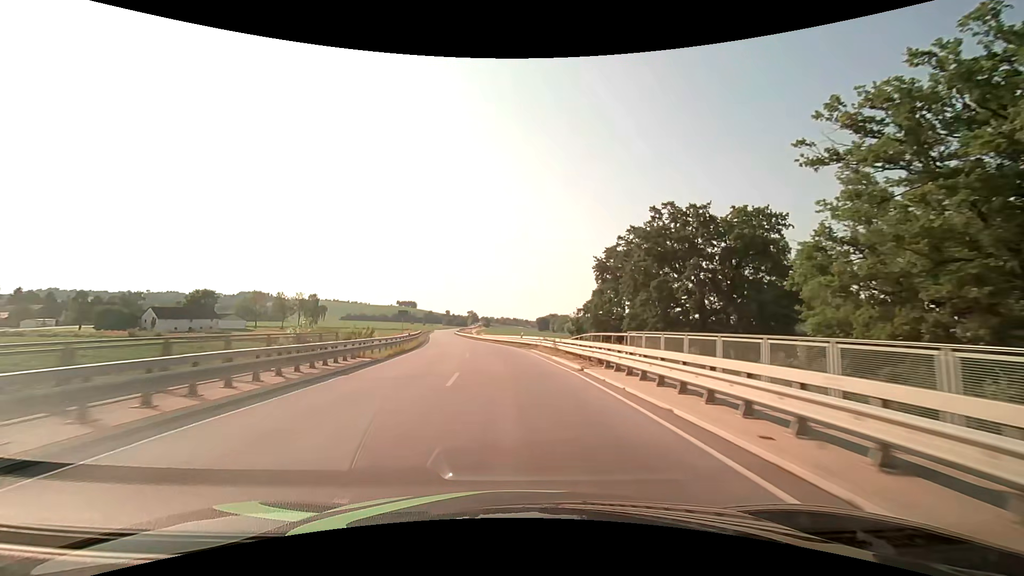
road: secondary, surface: asphalt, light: Day
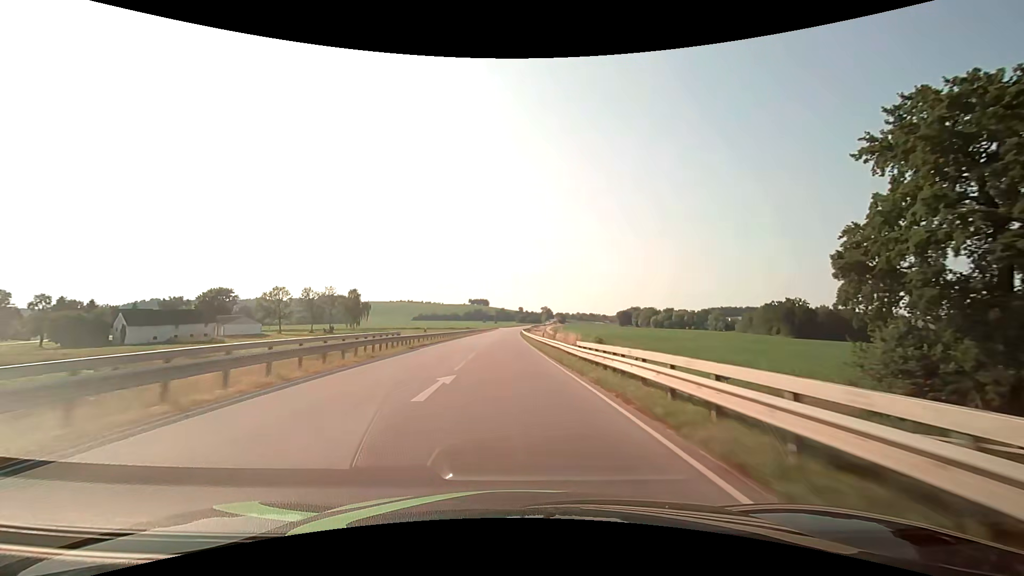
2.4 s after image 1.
(-4.6, +54.4) m; -9°
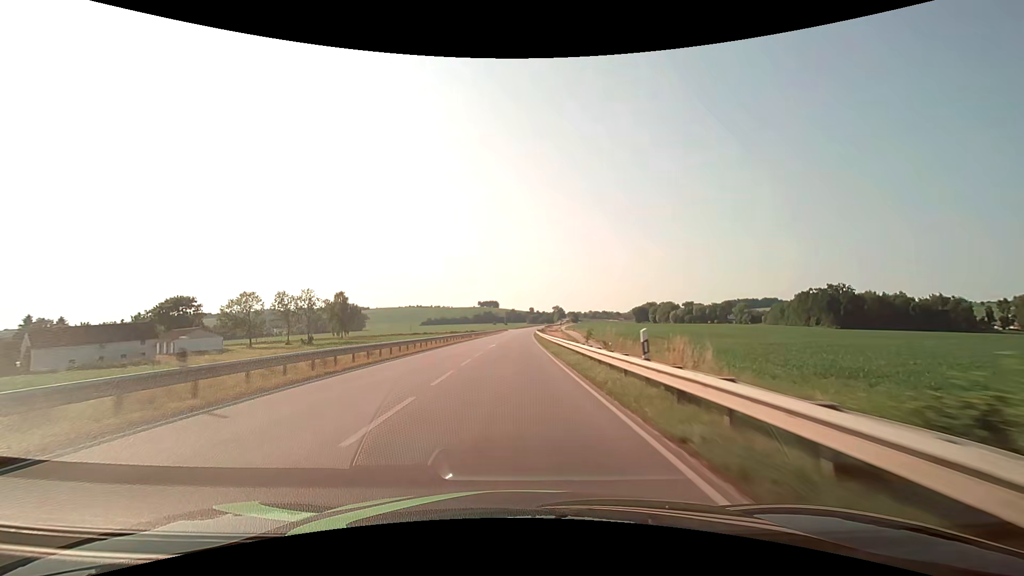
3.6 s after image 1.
(-0.3, +28.1) m; -1°
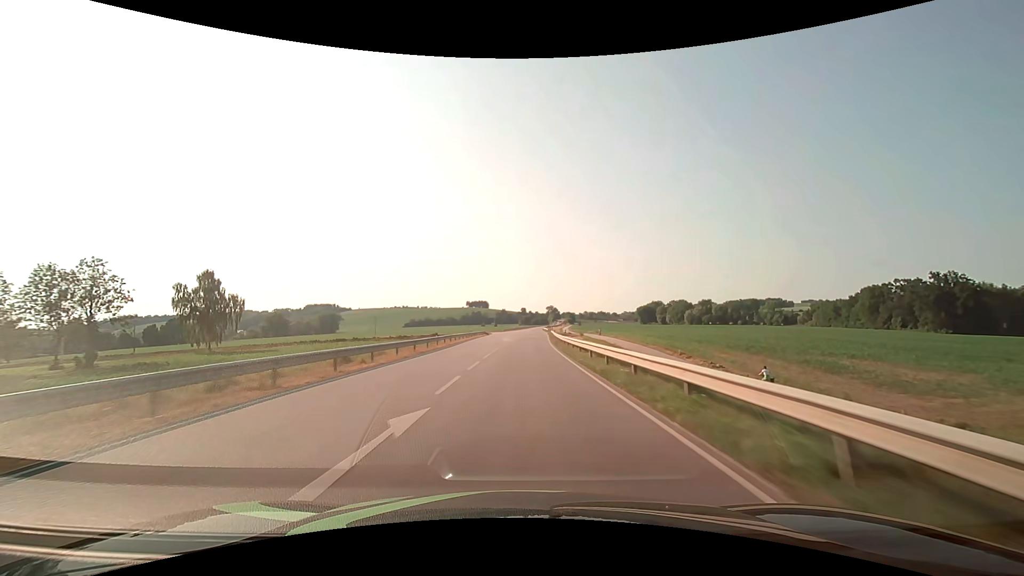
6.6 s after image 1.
(+0.1, +74.9) m; +1°
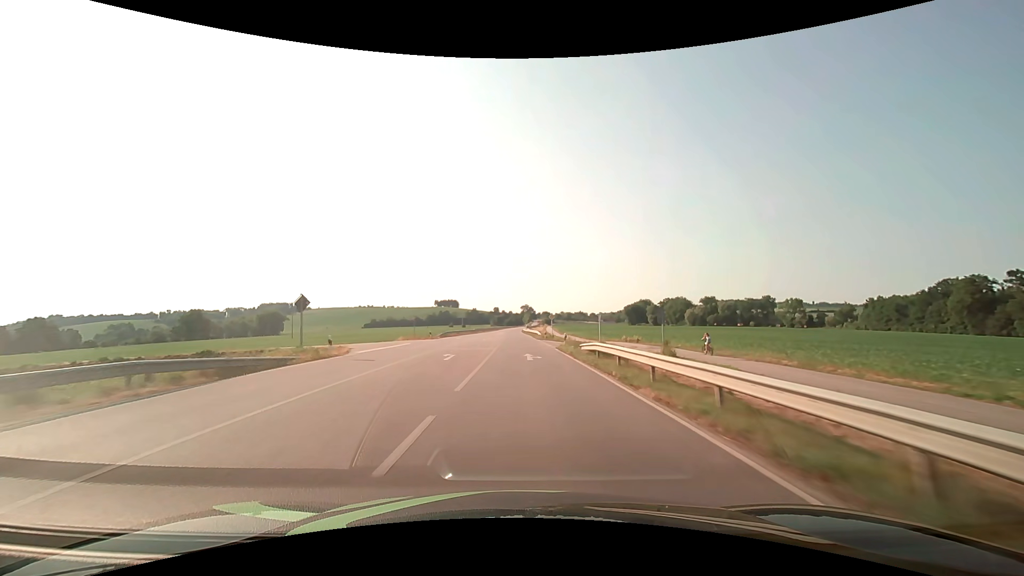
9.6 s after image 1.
(+2.1, +76.7) m; +3°
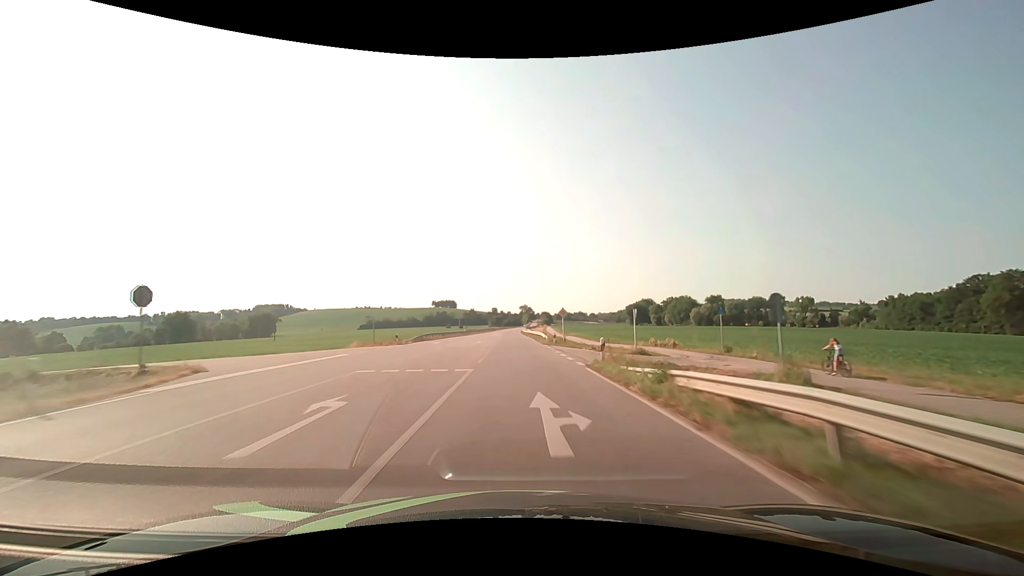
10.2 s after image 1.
(0.0, +15.1) m; 0°
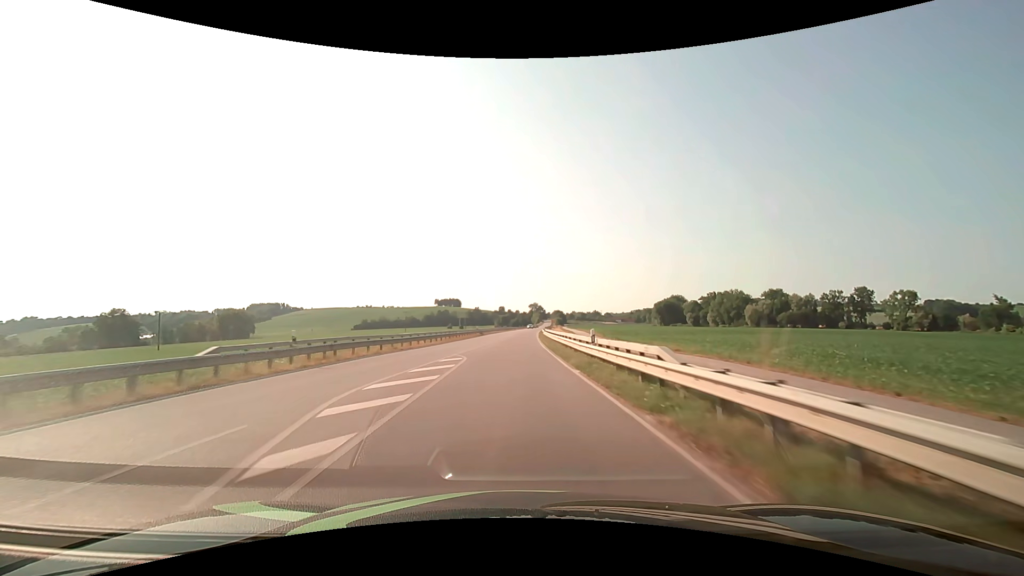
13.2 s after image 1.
(-0.8, +74.3) m; -1°
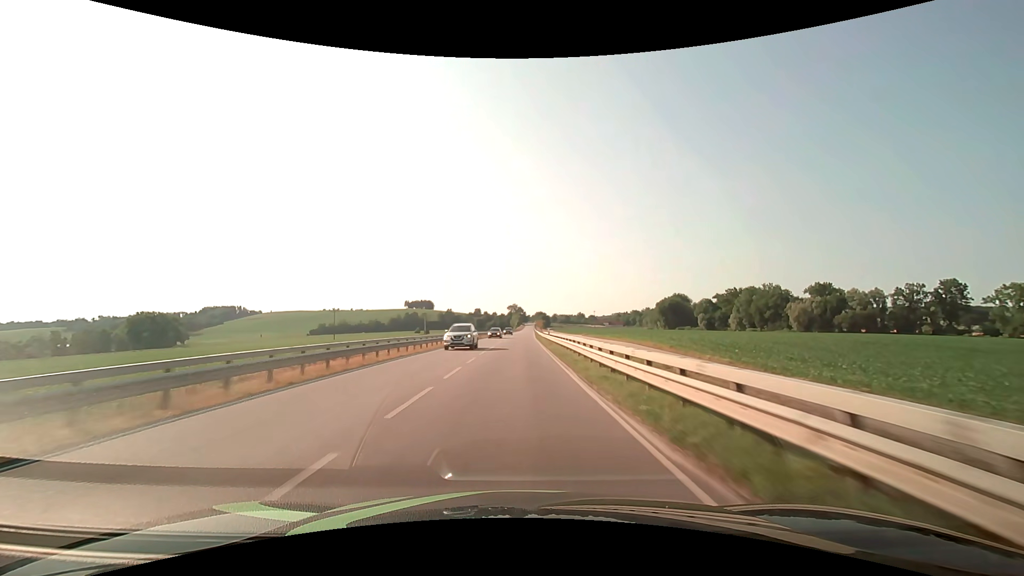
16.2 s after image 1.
(+1.2, +73.6) m; +2°
(0, +10) (0, +20) (0, +30) (0, +40) (+1, +50) (+1, +60) (+1, +70) (+1, +80) (+1, +90) (+2, +100) m
